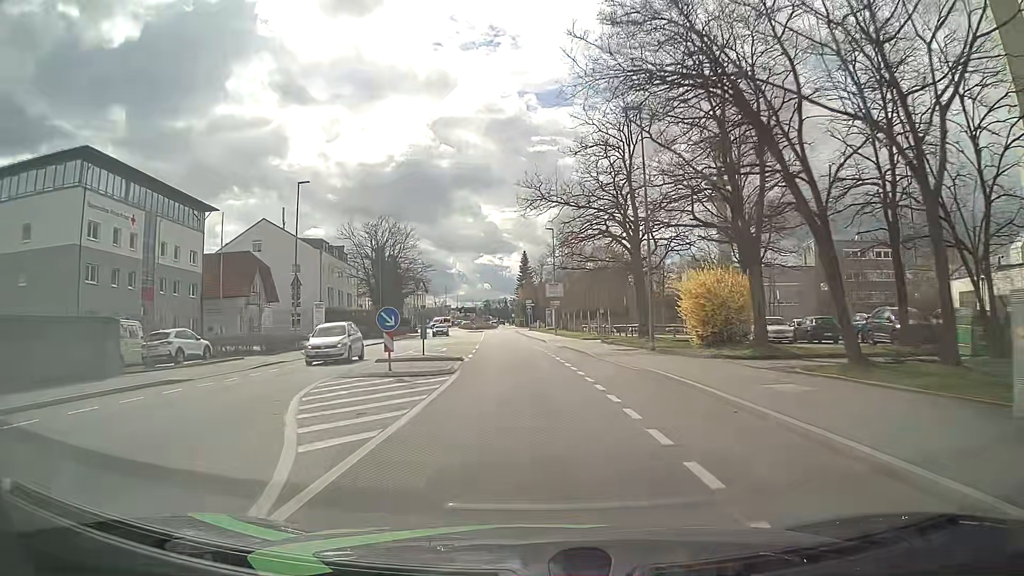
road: tertiary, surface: asphalt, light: Day
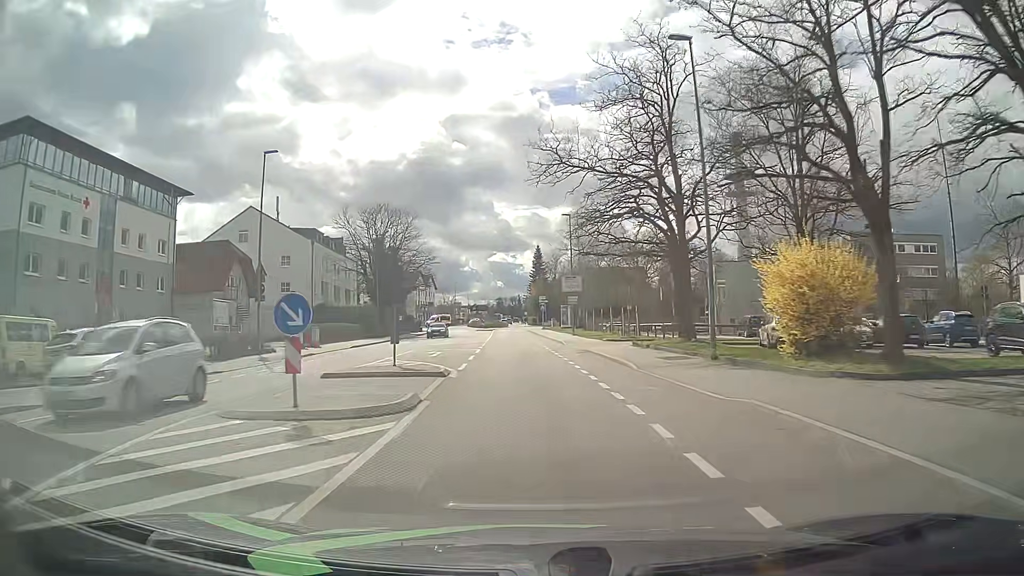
(-0.1, +7.7) m; -1°
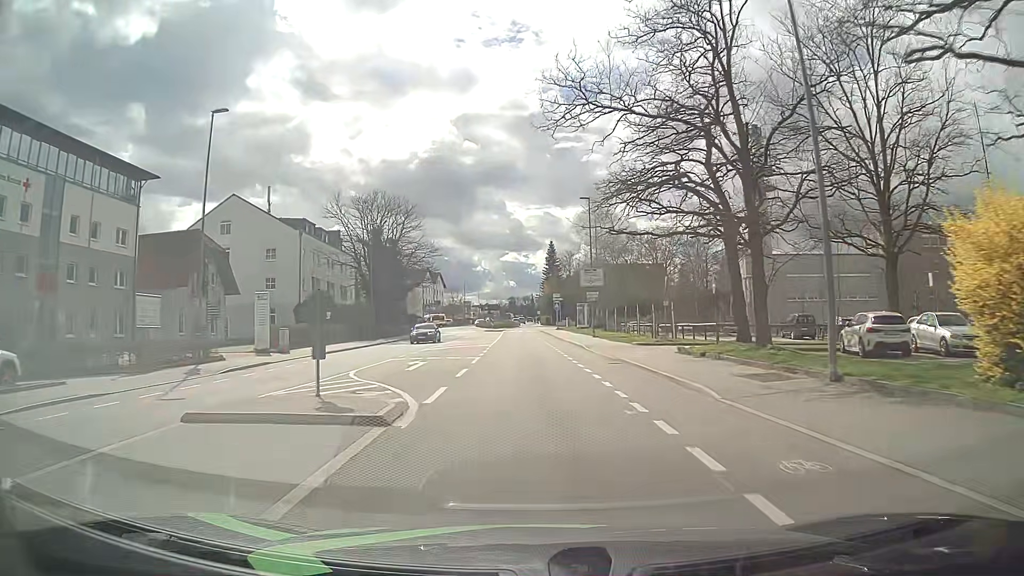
(-0.1, +7.6) m; -1°
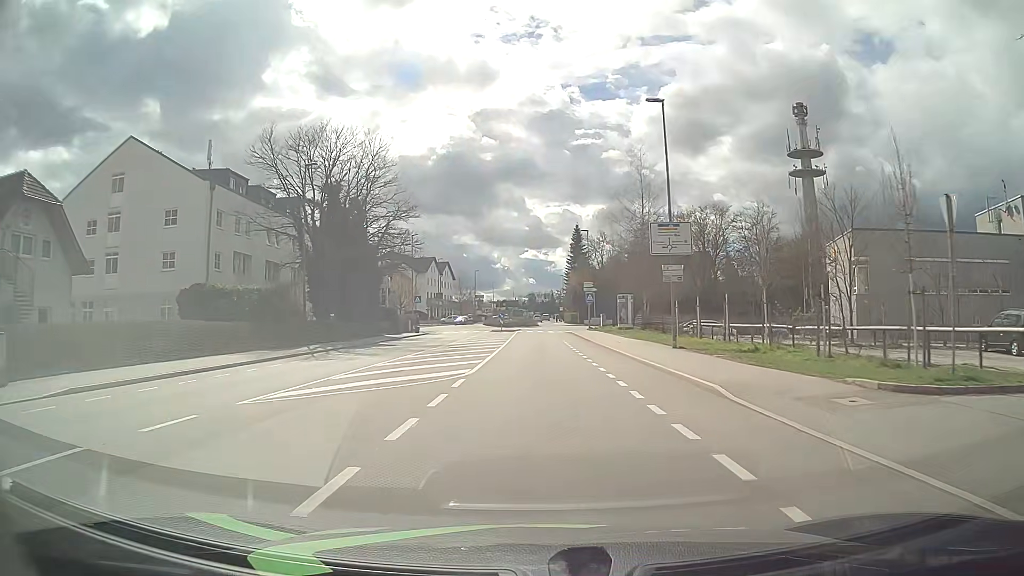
(-0.5, +22.6) m; -2°
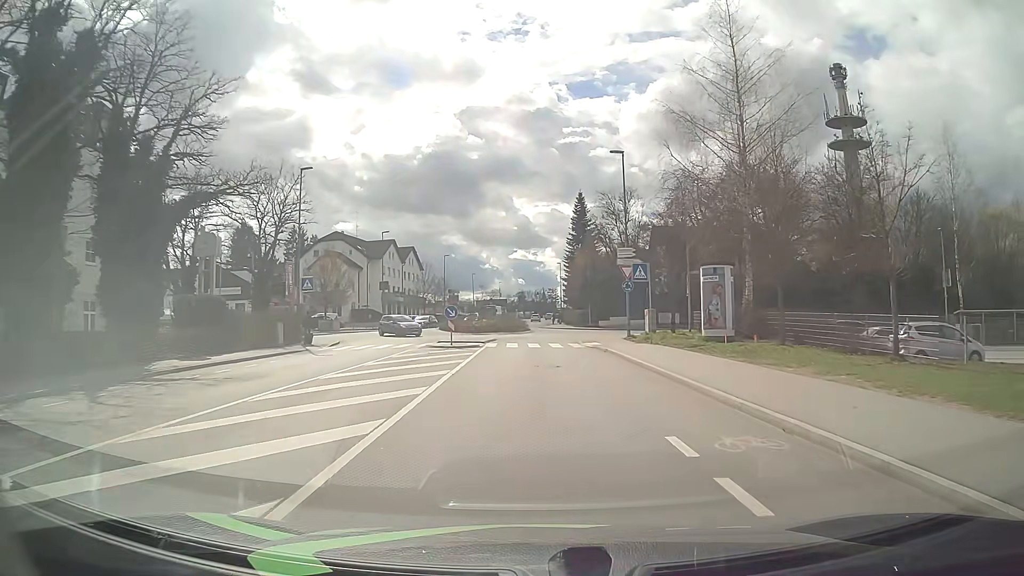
(+0.4, +33.0) m; +1°
(0, +10) (0, +20) (0, +30) (+1, +40) (+5, +49) (+4, +59) (0, +68) (-2, +78) (-1, +88) (-1, +98) m
